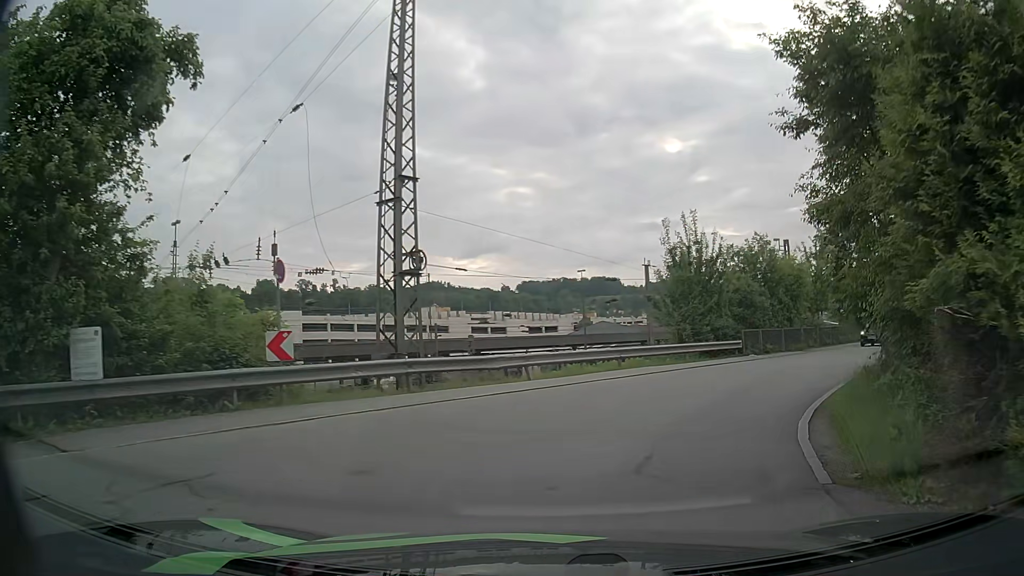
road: residential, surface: asphalt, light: Day
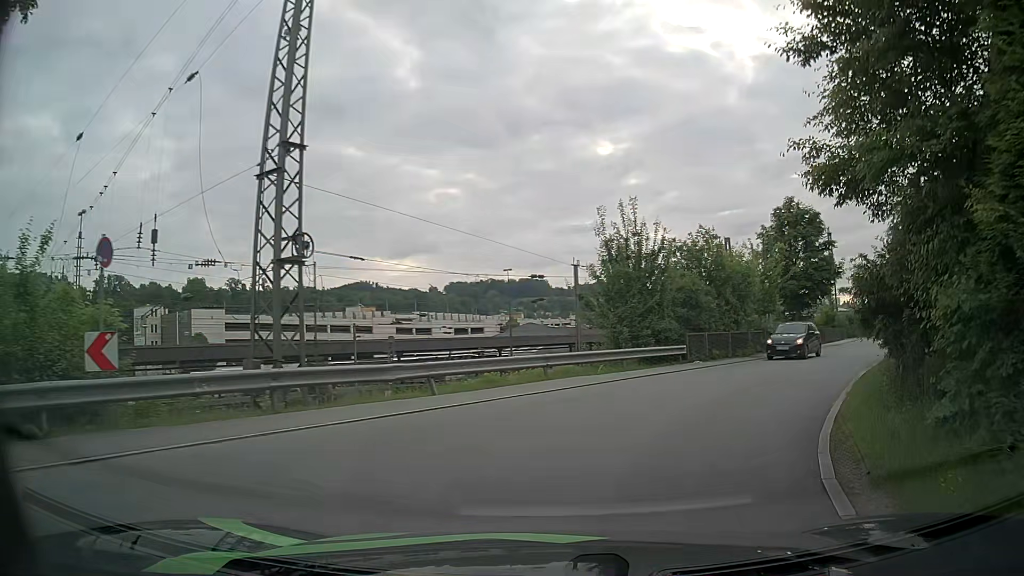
(+0.1, +3.3) m; +6°
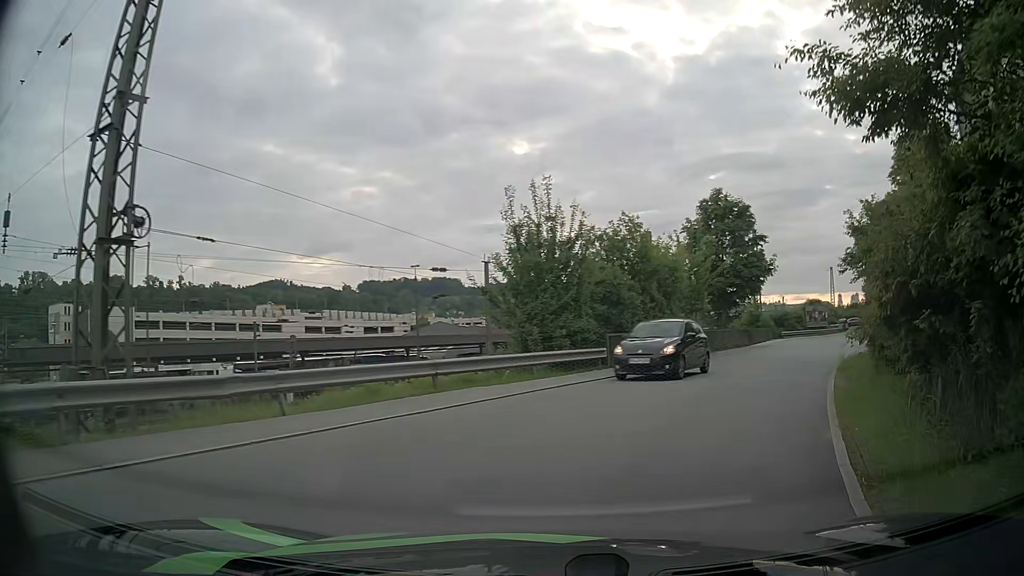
(+0.2, +3.3) m; +8°
